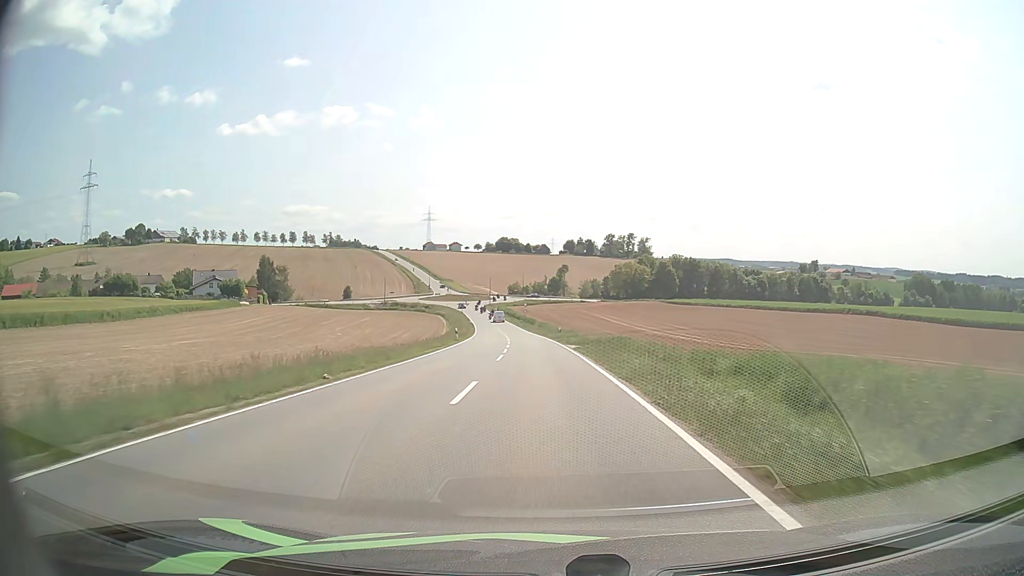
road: tertiary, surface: asphalt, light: Day
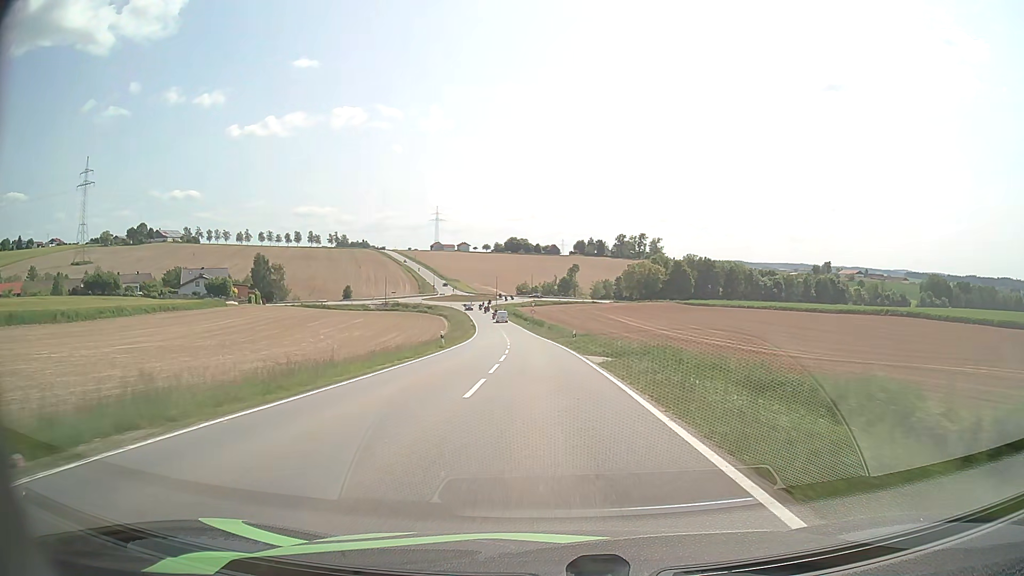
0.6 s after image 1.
(-0.1, +11.3) m; -1°
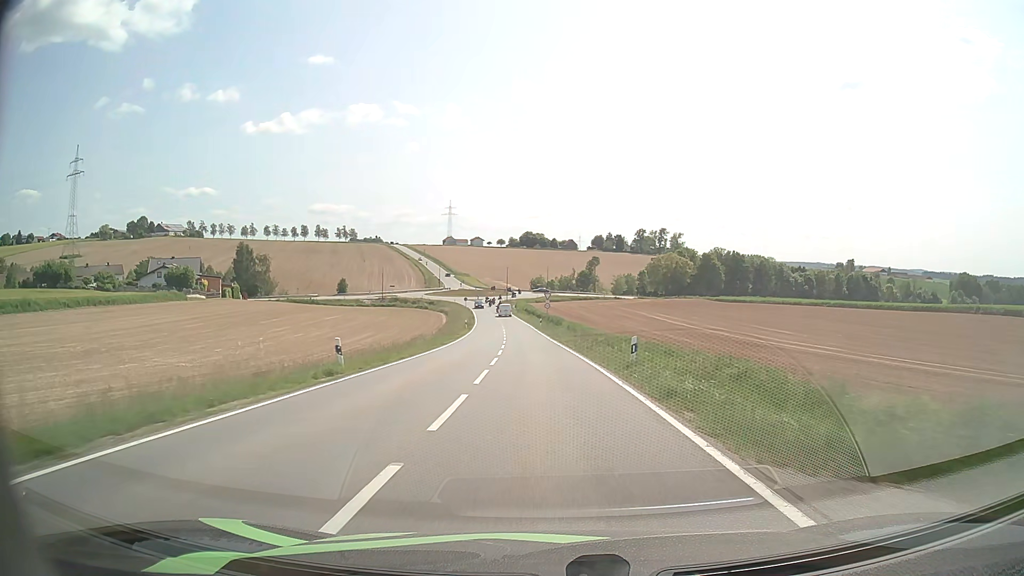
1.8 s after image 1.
(-0.3, +22.5) m; -1°
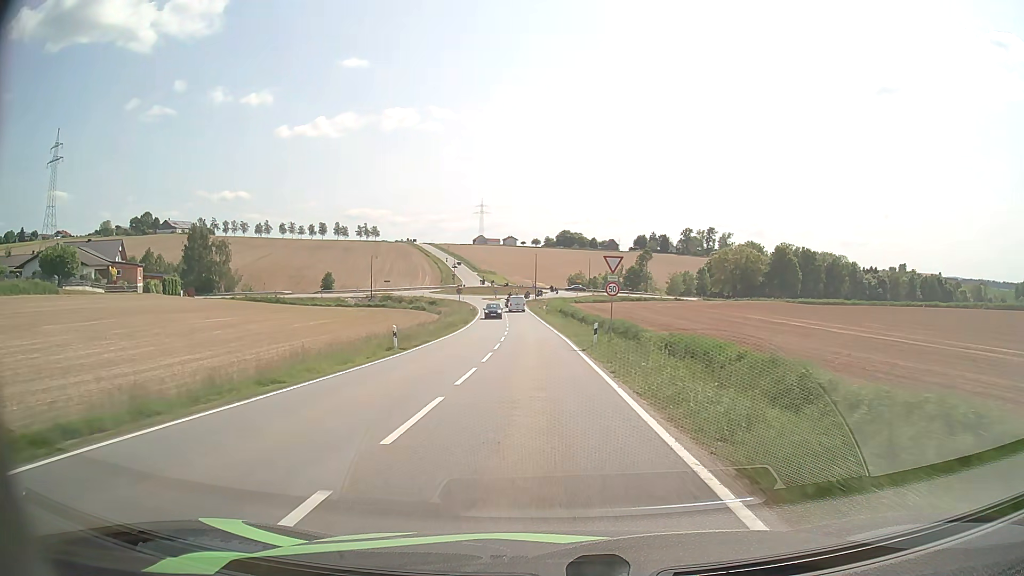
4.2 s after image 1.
(-1.1, +43.7) m; -3°
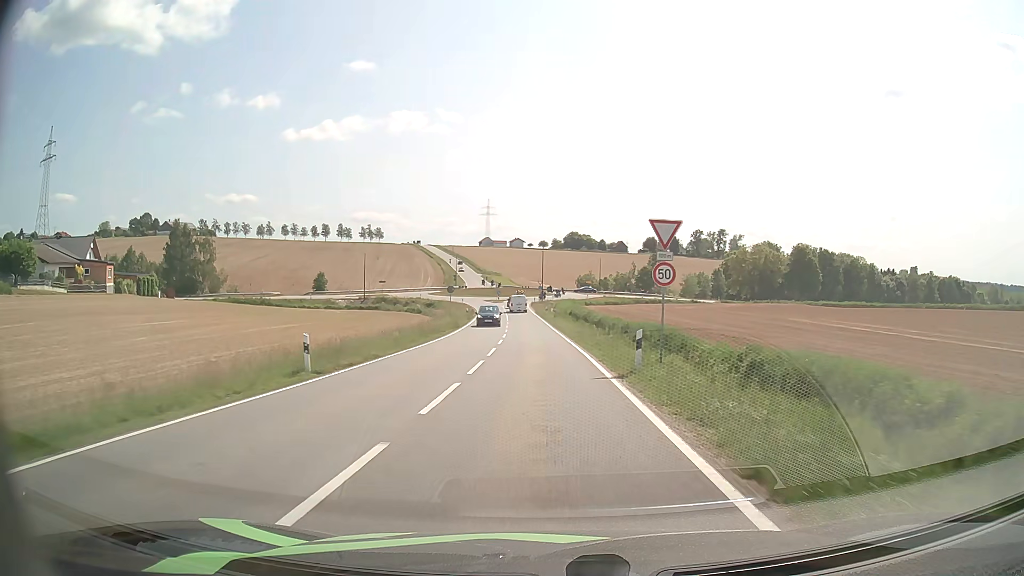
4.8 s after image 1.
(-0.1, +10.4) m; -1°
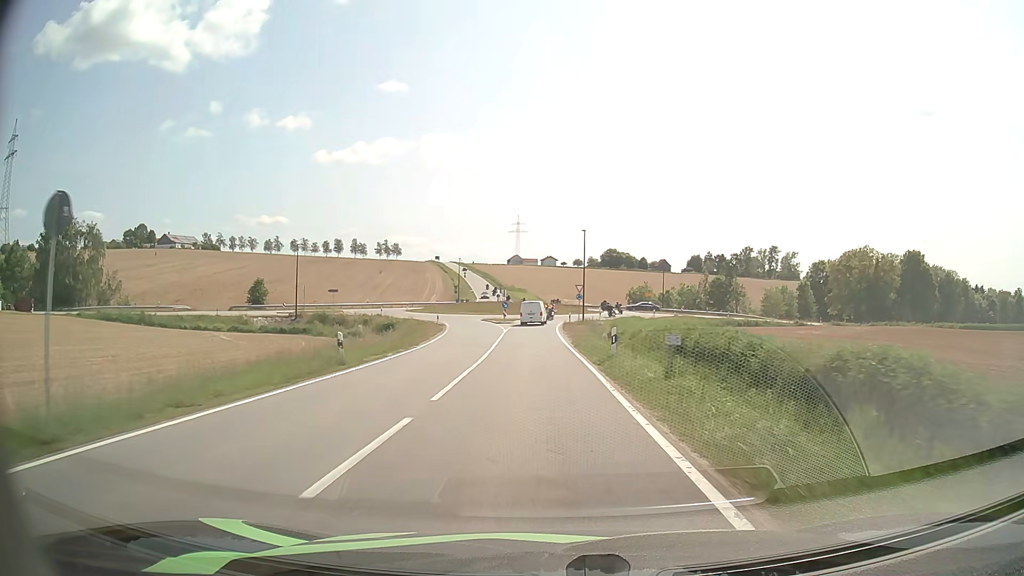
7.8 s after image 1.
(-1.0, +47.5) m; -3°
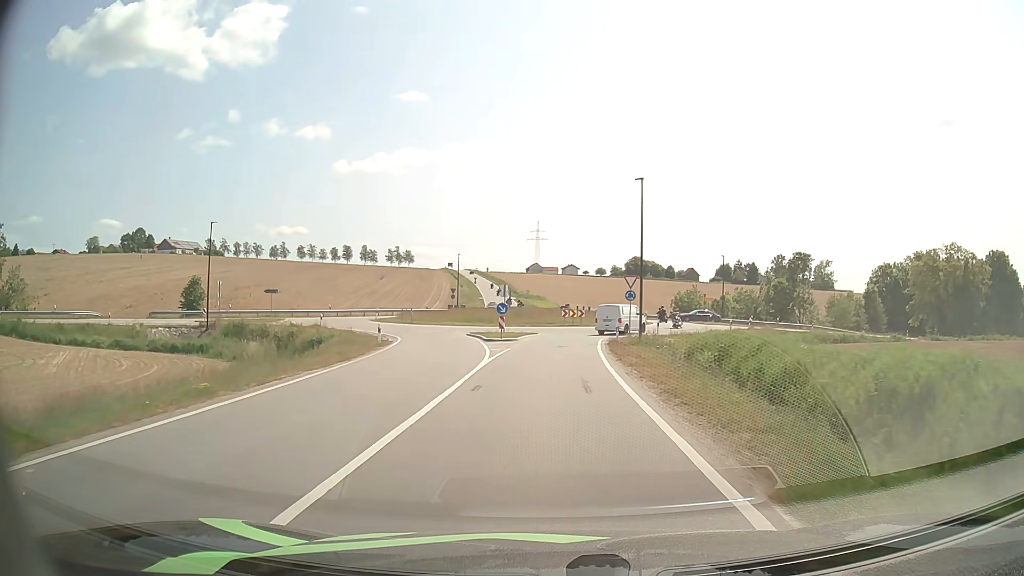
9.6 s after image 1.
(-0.4, +25.6) m; -2°
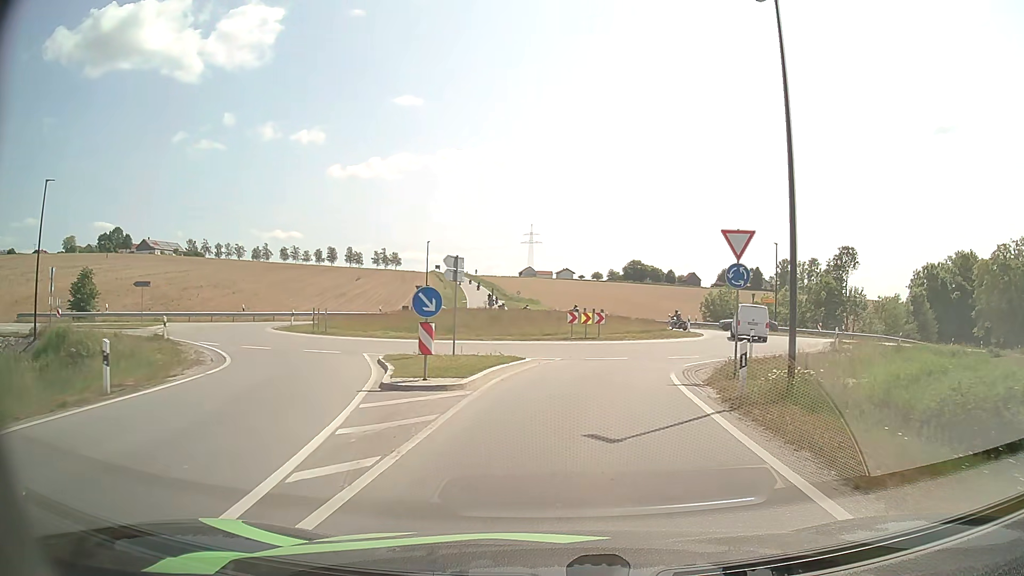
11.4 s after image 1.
(-0.1, +20.7) m; 0°
(0, +10) (+3, +20) (+7, +29) (+11, +38) (+11, +48) (+7, +57) (+1, +65) (-3, +74) (-5, +84) (-7, +94) m
